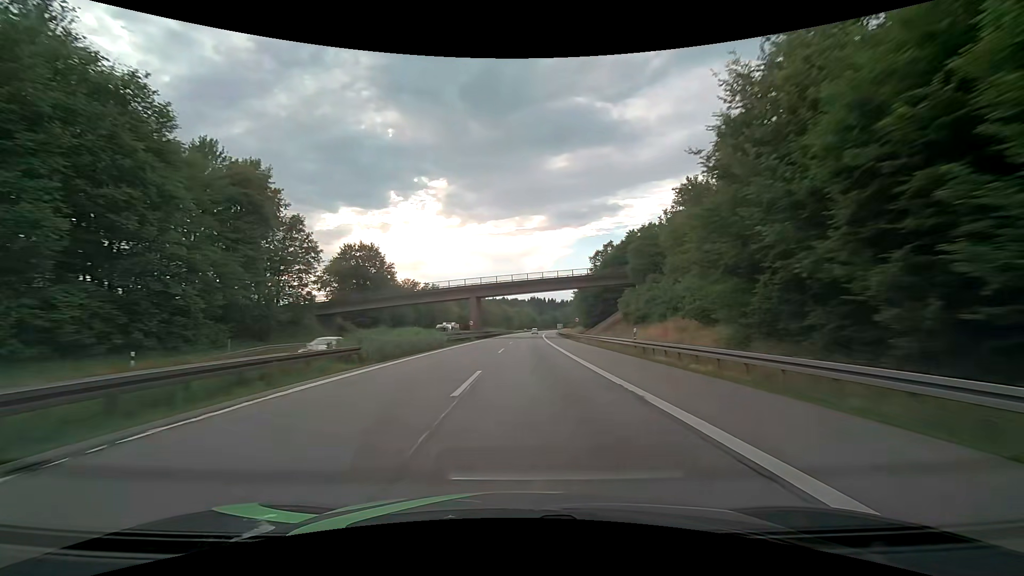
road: motorway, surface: asphalt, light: Day
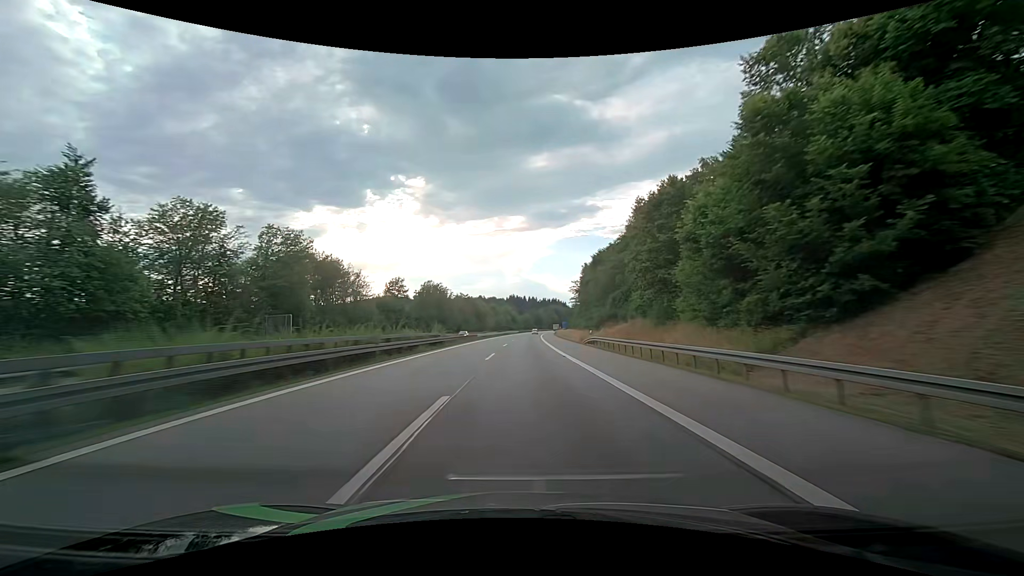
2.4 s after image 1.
(+1.7, +78.7) m; +2°
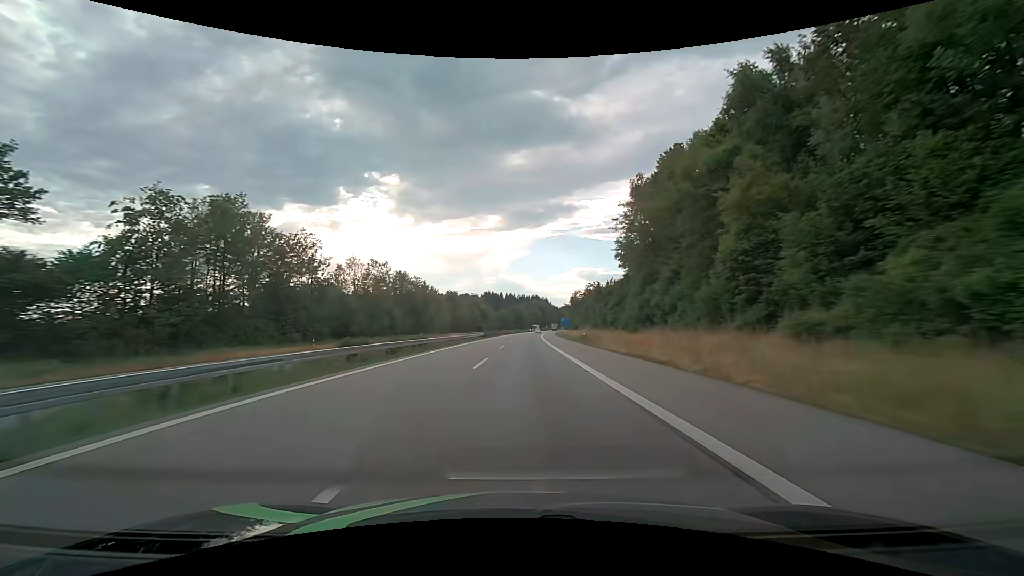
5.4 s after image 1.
(+2.5, +96.5) m; +3°
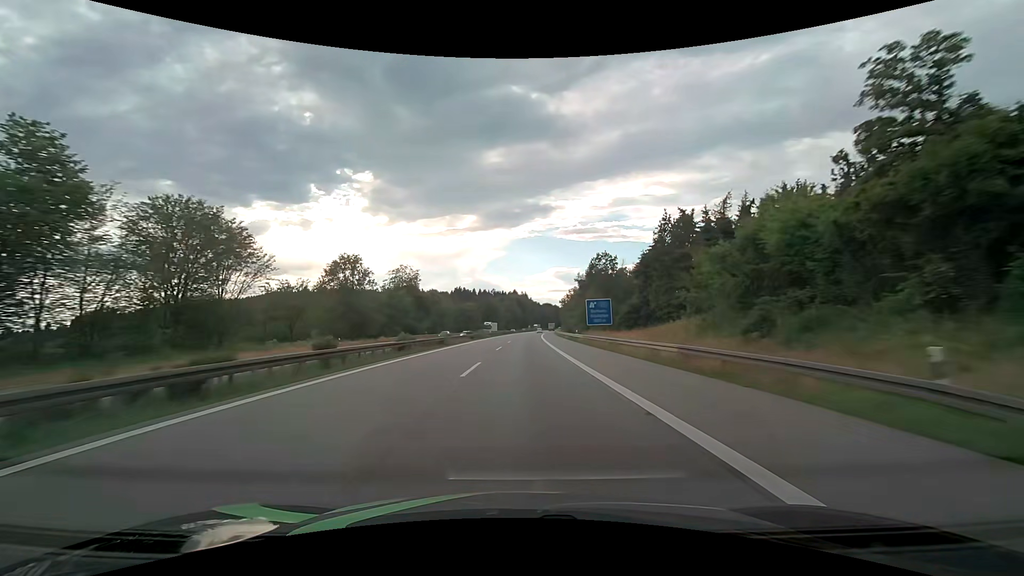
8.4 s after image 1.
(+2.0, +93.6) m; +3°
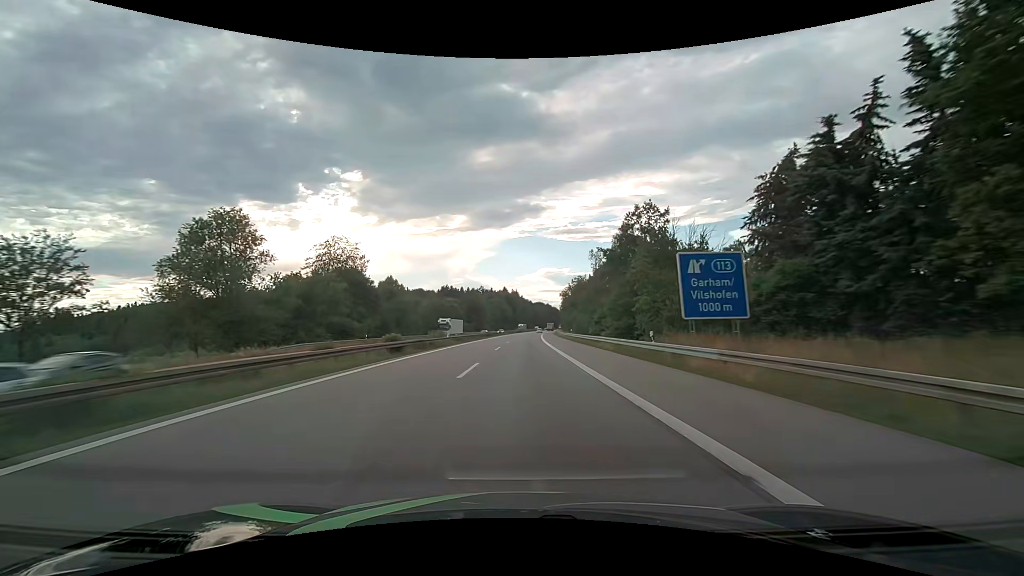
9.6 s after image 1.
(+0.3, +36.6) m; +1°
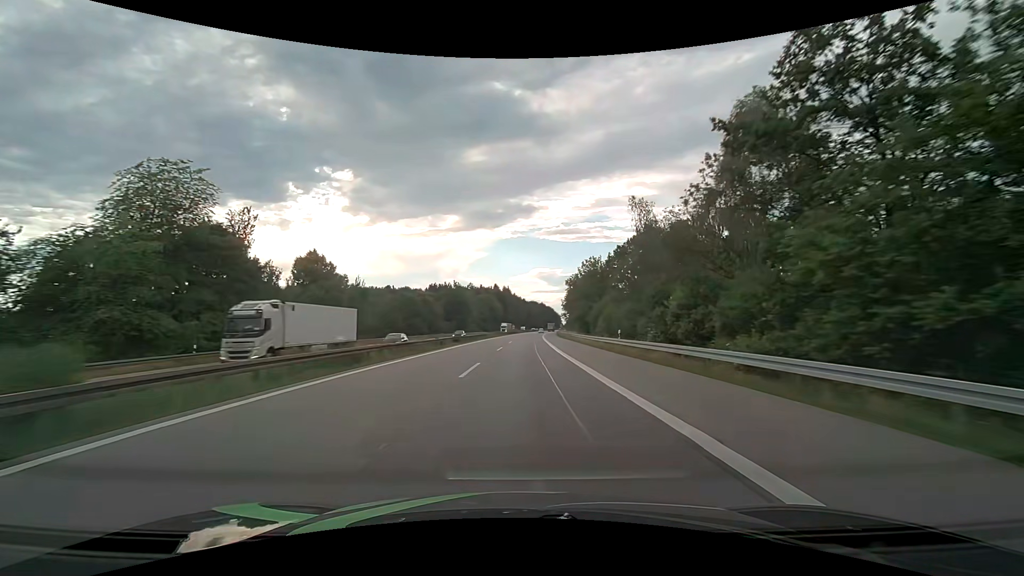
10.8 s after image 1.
(+0.3, +36.1) m; +1°
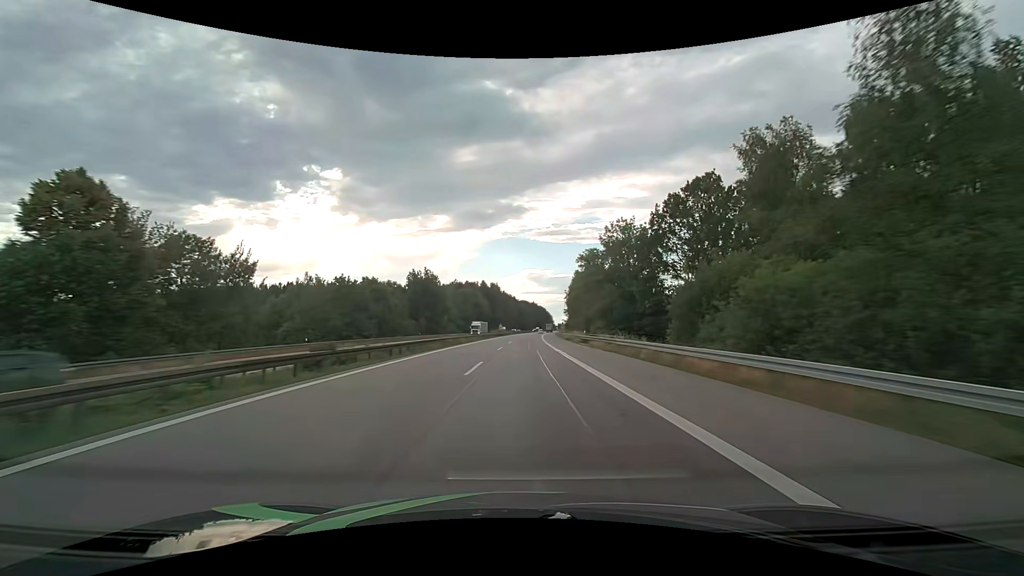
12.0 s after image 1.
(+0.3, +35.7) m; +1°
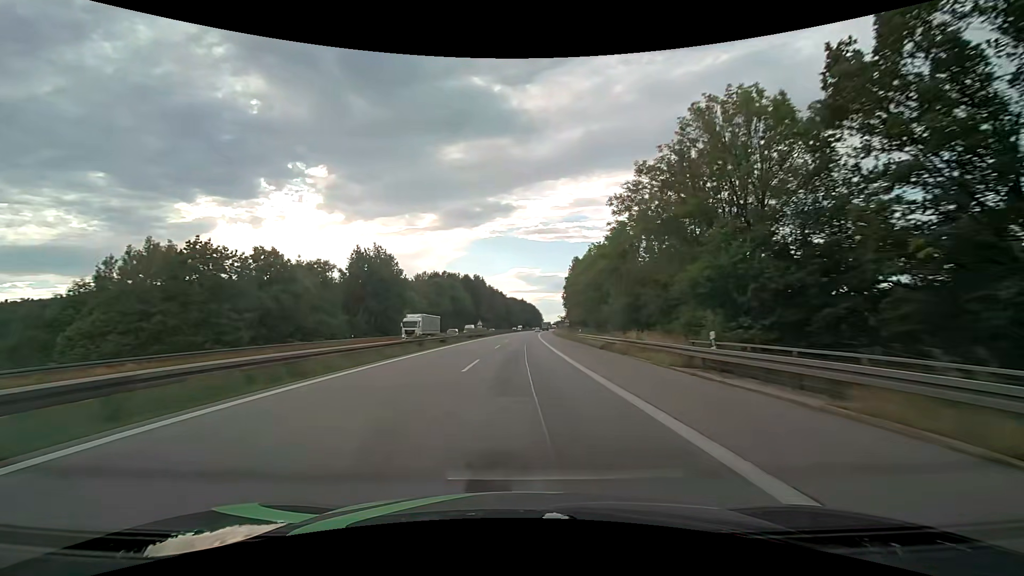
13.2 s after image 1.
(+0.4, +35.2) m; +1°
(0, +10) (0, +20) (0, +30) (0, +40) (+1, +50) (+1, +60) (+1, +70) (+1, +80) (+2, +90) (+2, +100) m
